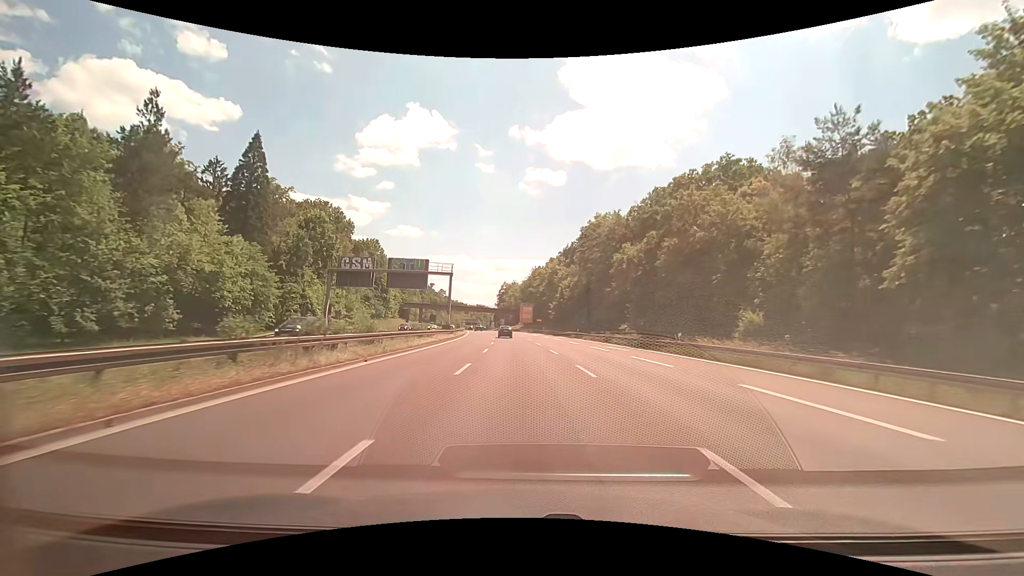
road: trunk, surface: asphalt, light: Day
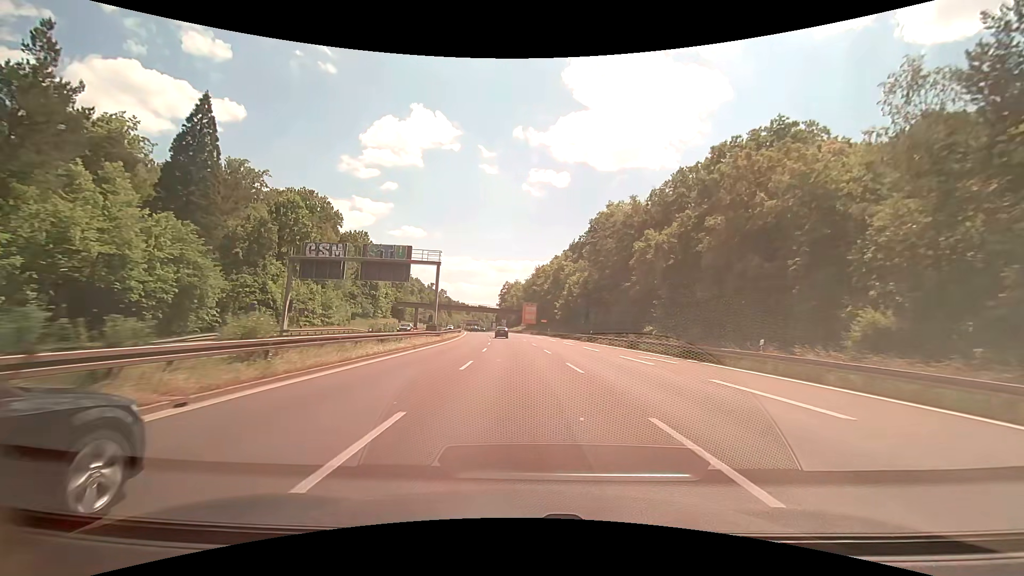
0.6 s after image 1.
(-0.1, +10.2) m; 0°
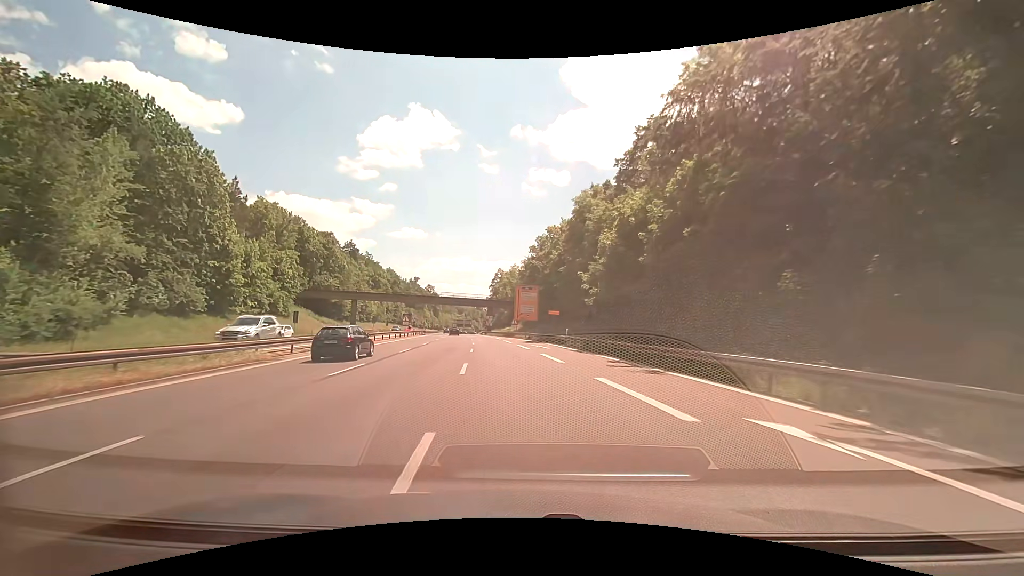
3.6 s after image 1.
(+1.1, +49.7) m; 0°
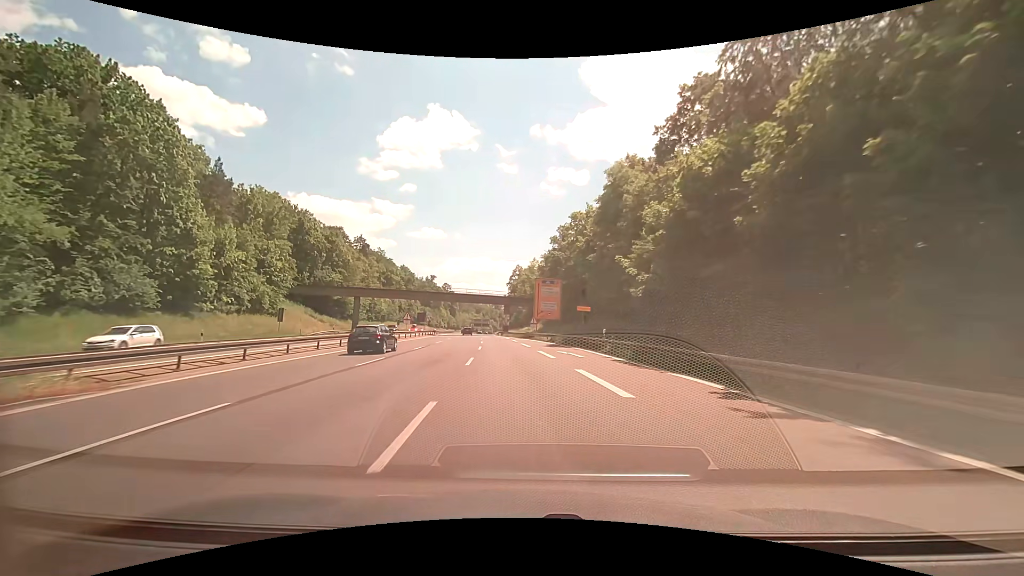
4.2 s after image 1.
(-0.2, +9.6) m; -2°
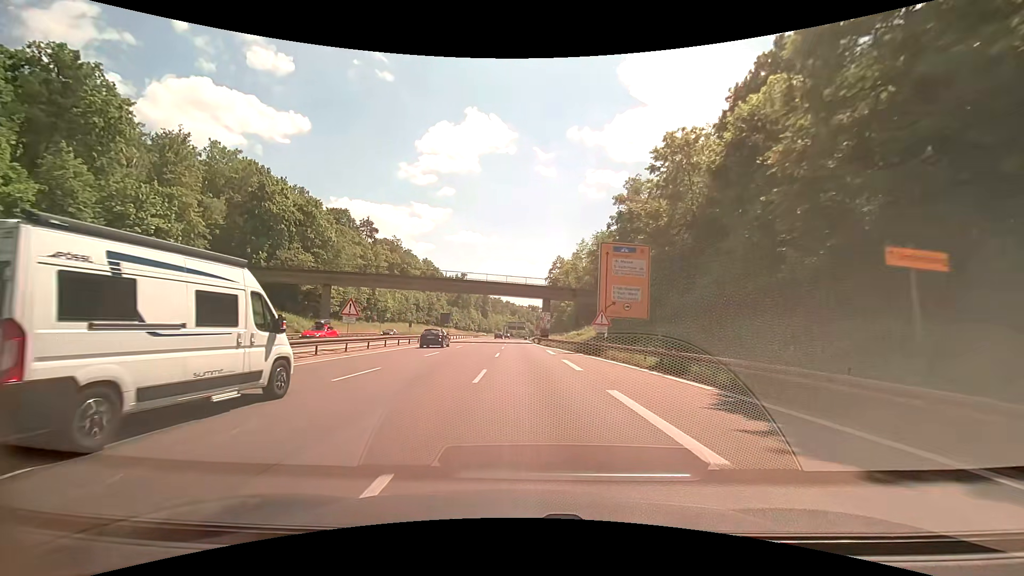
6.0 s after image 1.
(-1.4, +28.6) m; -5°
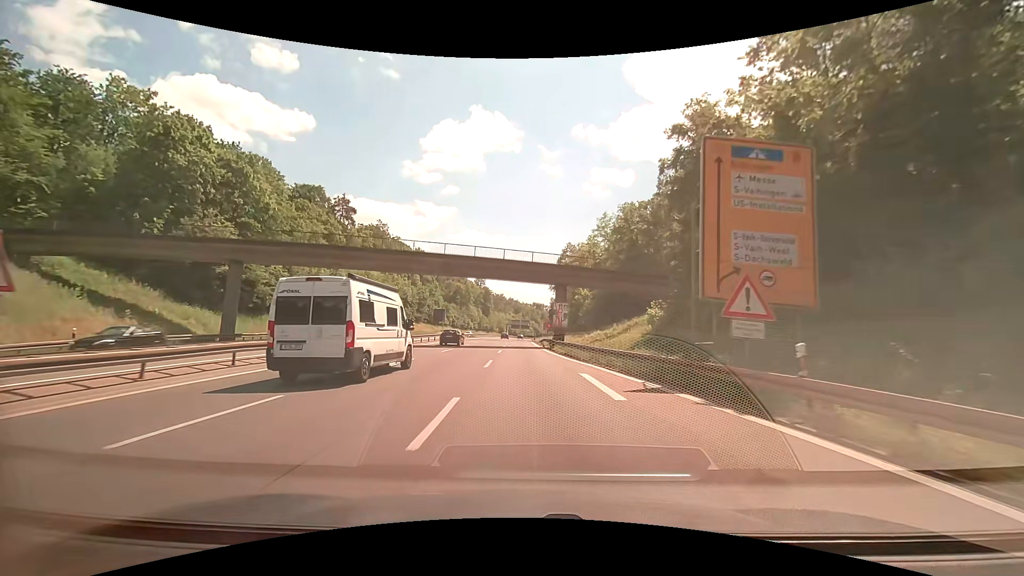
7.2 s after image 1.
(-0.1, +19.3) m; 0°
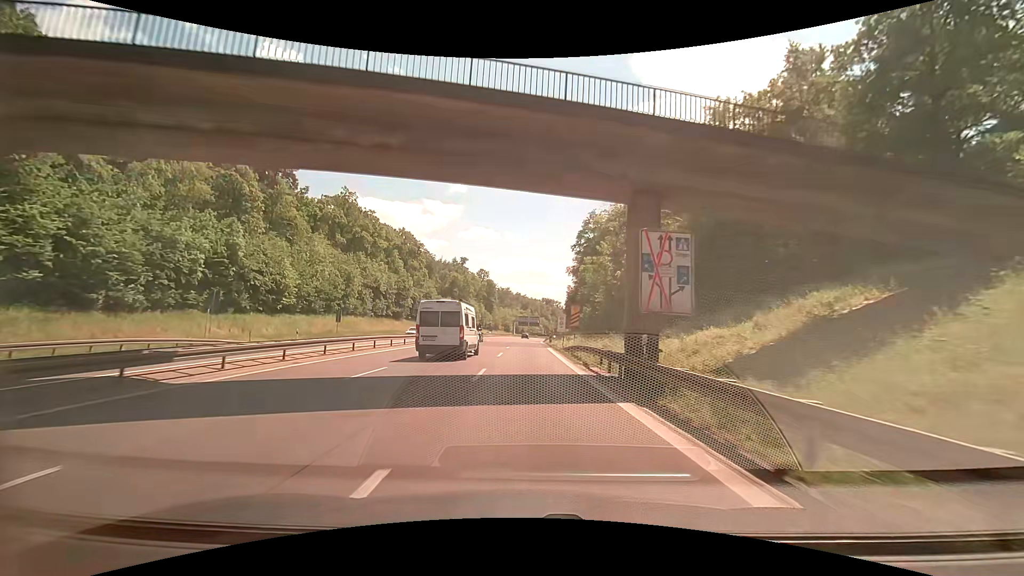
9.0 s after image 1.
(-0.2, +29.3) m; -1°
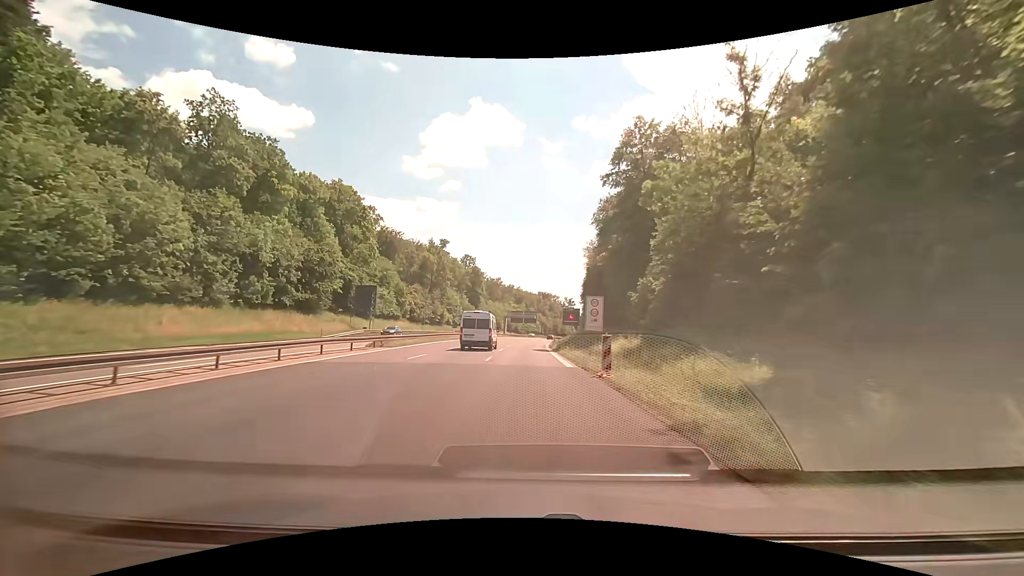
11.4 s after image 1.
(+0.3, +40.2) m; +1°
(0, +10) (0, +20) (0, +30) (0, +40) (+1, +50) (+1, +60) (+2, +70) (+2, +80) (+3, +90) (+4, +100) m
